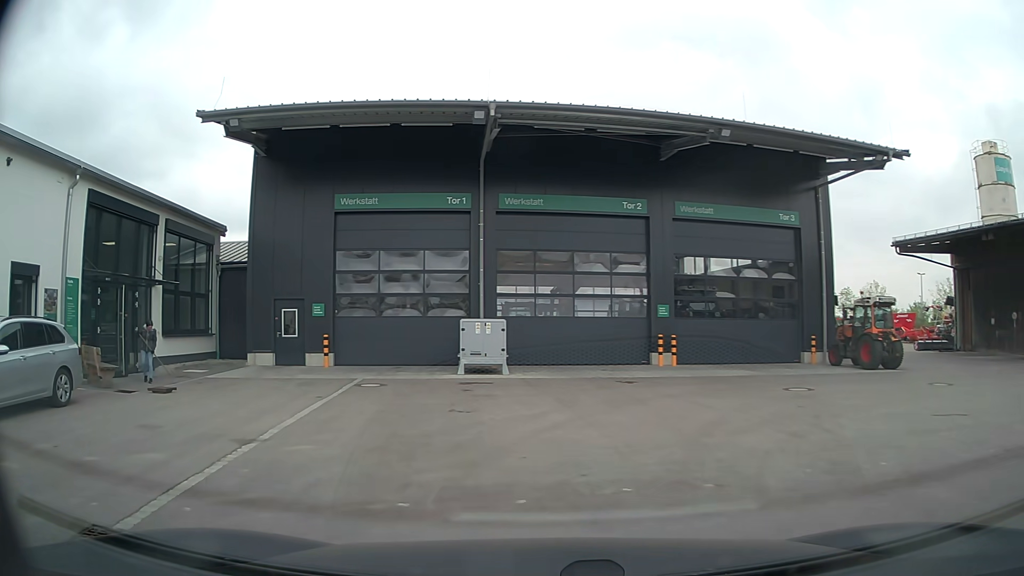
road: service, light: Day
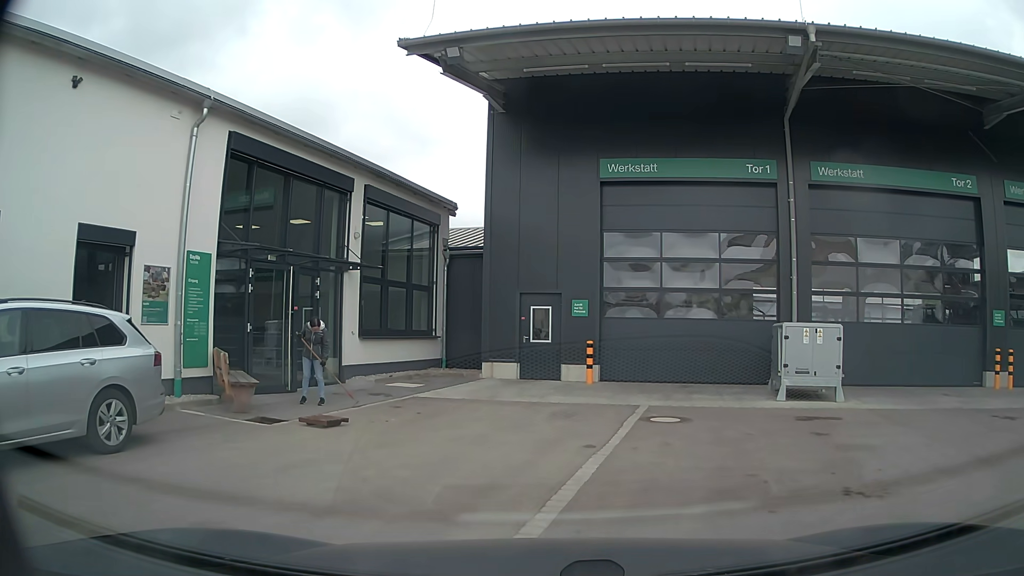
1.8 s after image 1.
(-1.2, +5.2) m; -21°
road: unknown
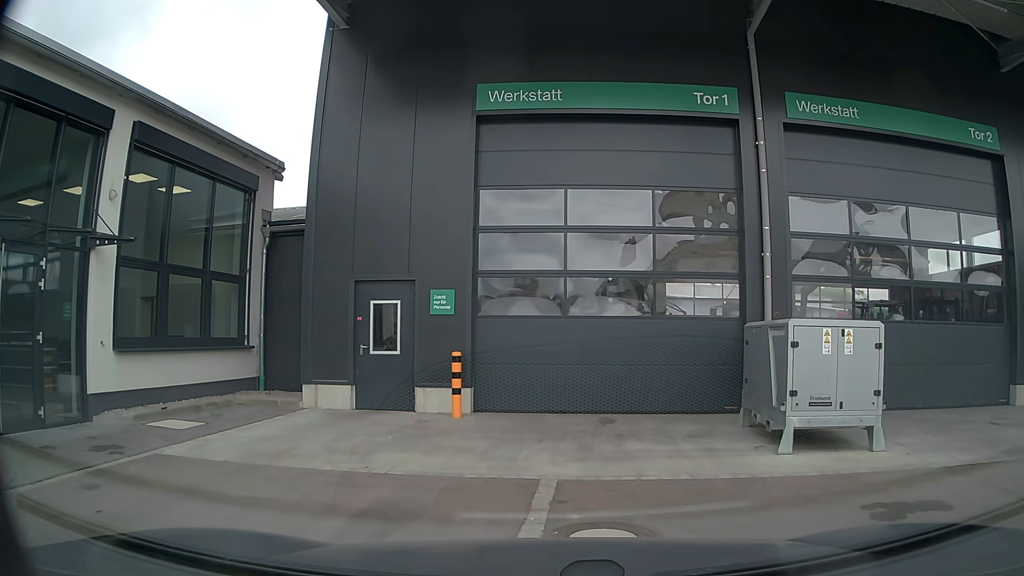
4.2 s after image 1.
(+0.4, +5.5) m; +10°
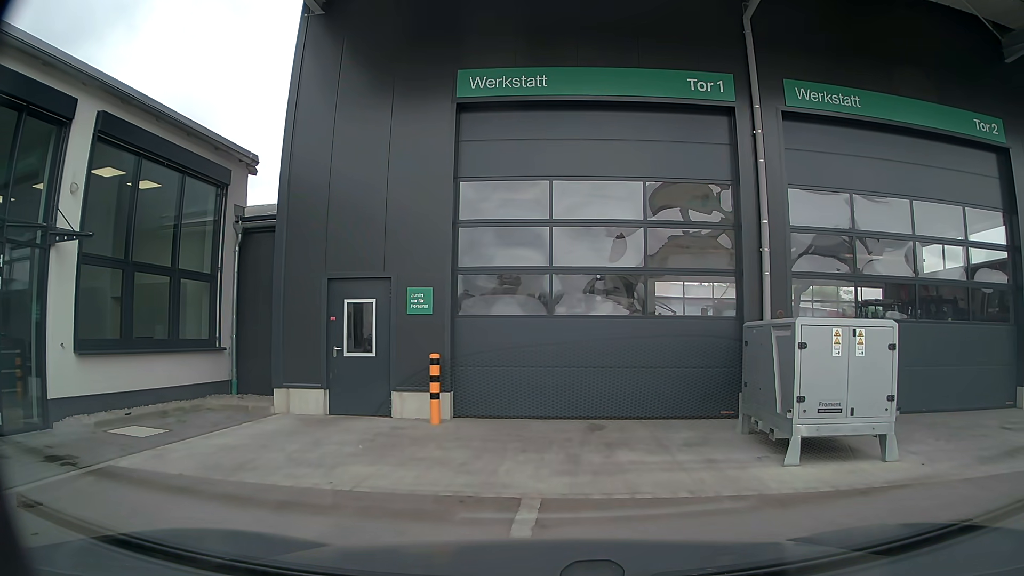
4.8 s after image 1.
(0.0, +0.6) m; 0°
